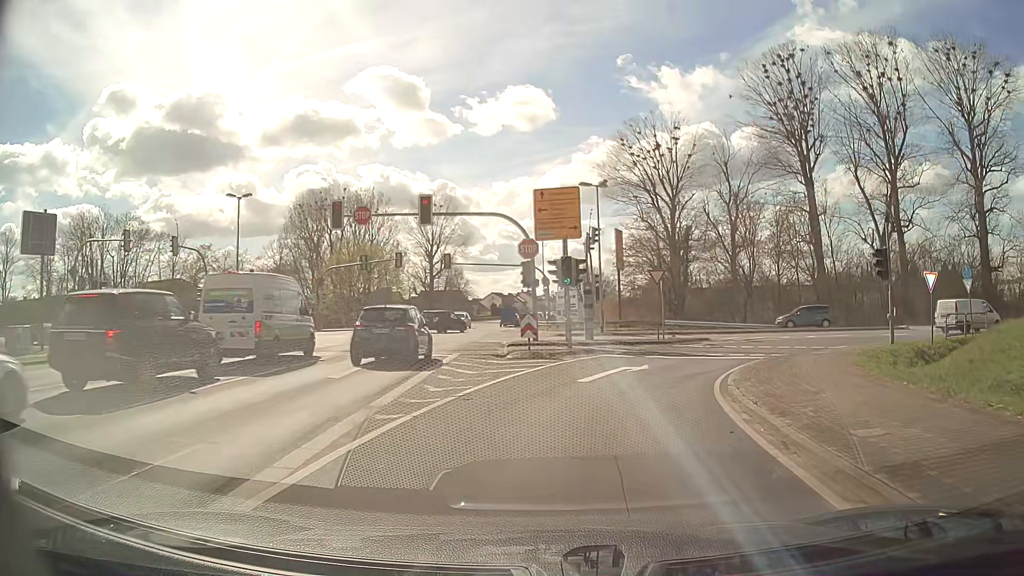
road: tertiary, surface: asphalt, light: Day
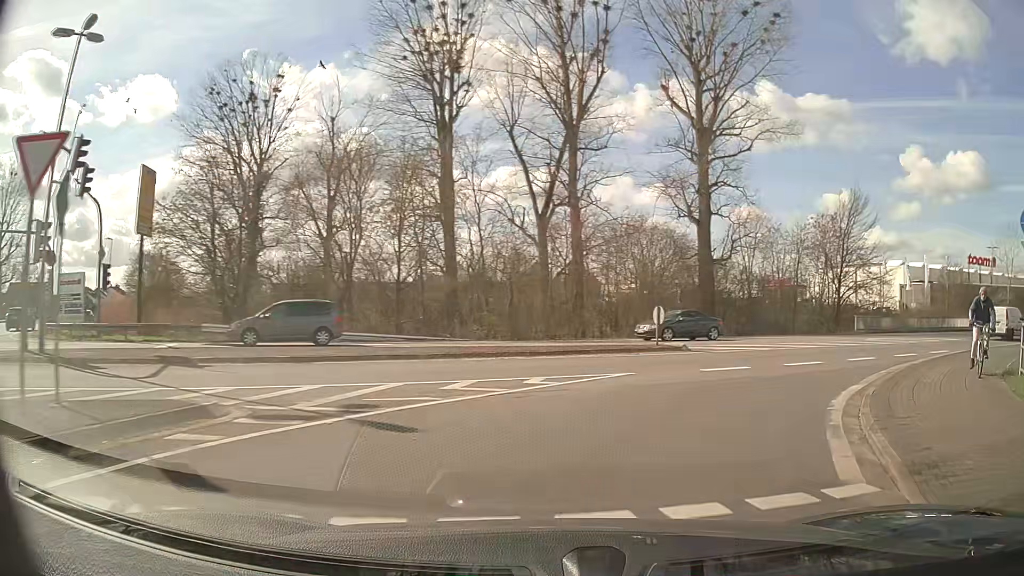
(+5.5, +21.9) m; +34°
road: tertiary_link
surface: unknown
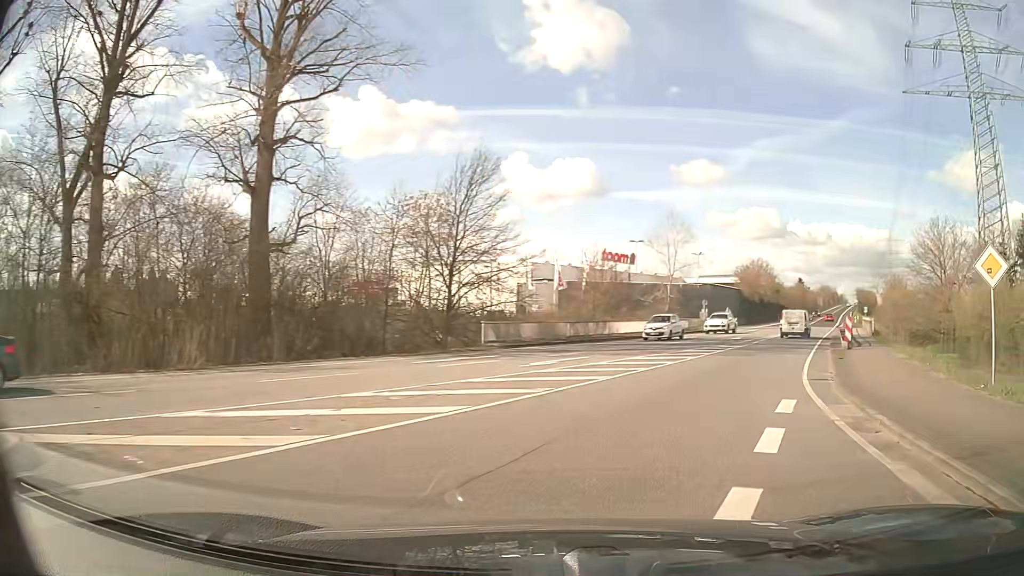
(+4.9, +15.8) m; +35°
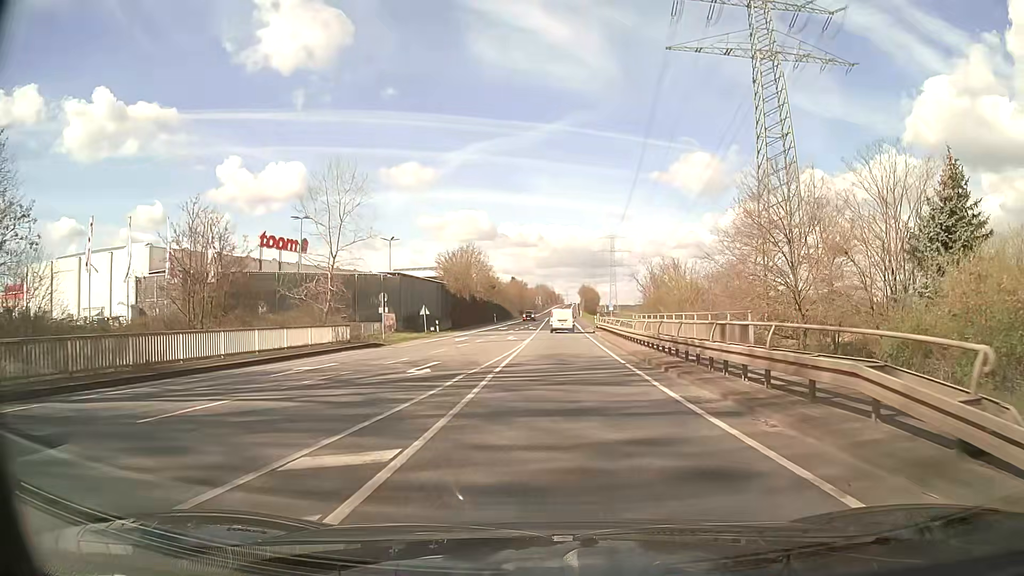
(+7.4, +25.0) m; +25°
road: secondary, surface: asphalt
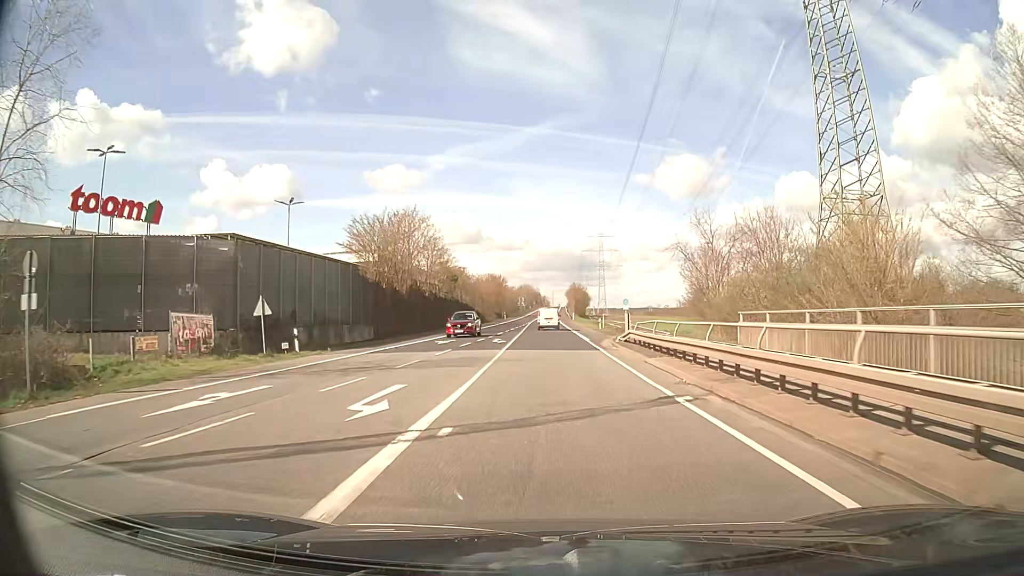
(+0.6, +32.2) m; +1°
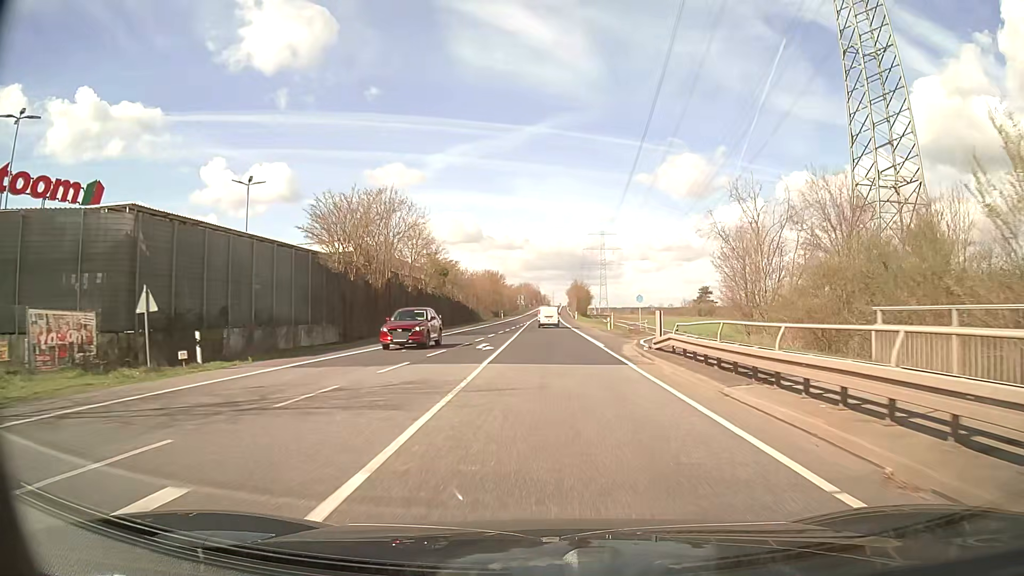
(0.0, +8.9) m; 0°
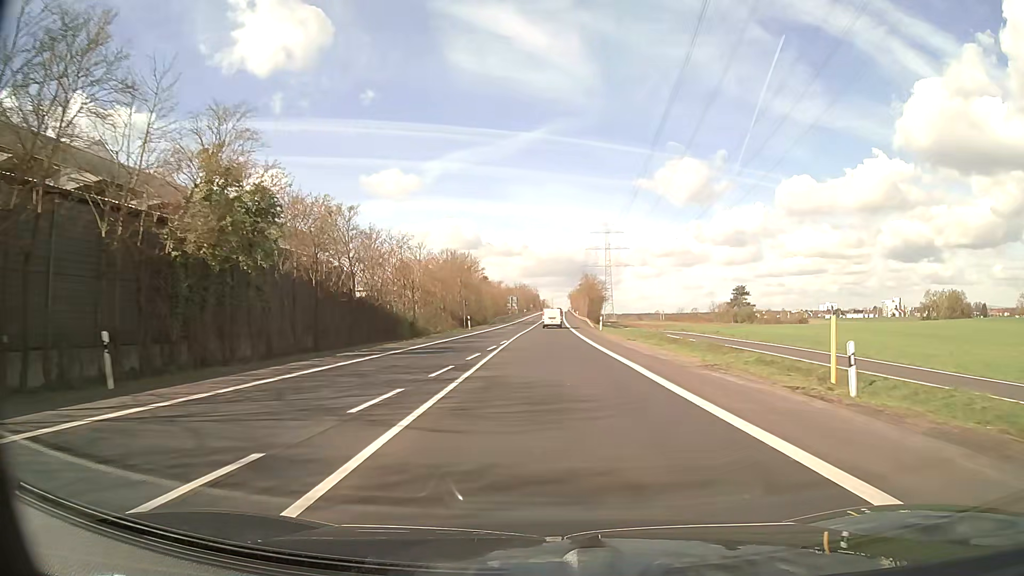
(0.0, +49.0) m; 0°
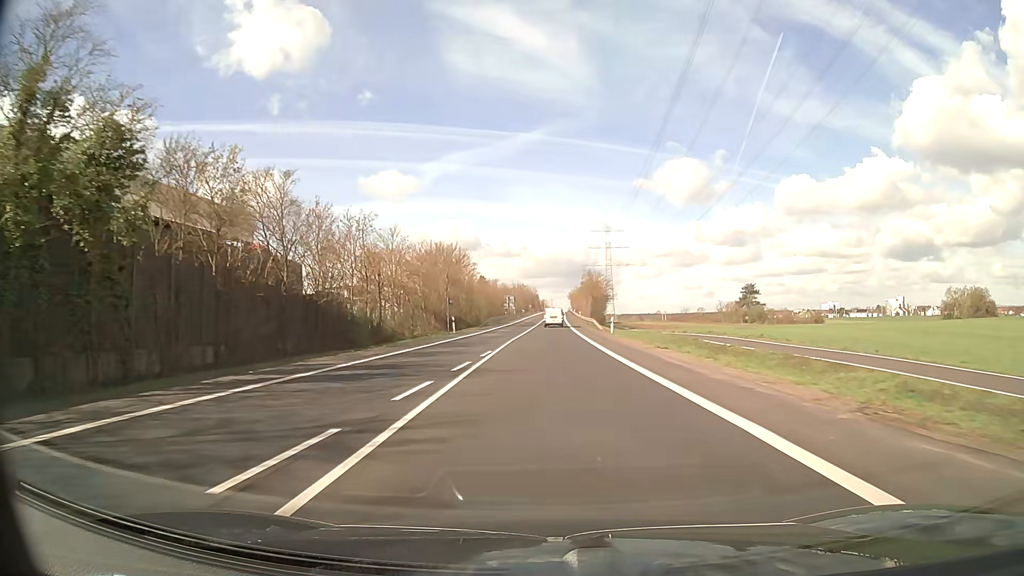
(0.0, +10.5) m; 0°
(0, +10) (0, +20) (0, +30) (0, +40) (+1, +50) (+1, +60) (+1, +70) (+1, +80) (+2, +90) (+2, +100) m
